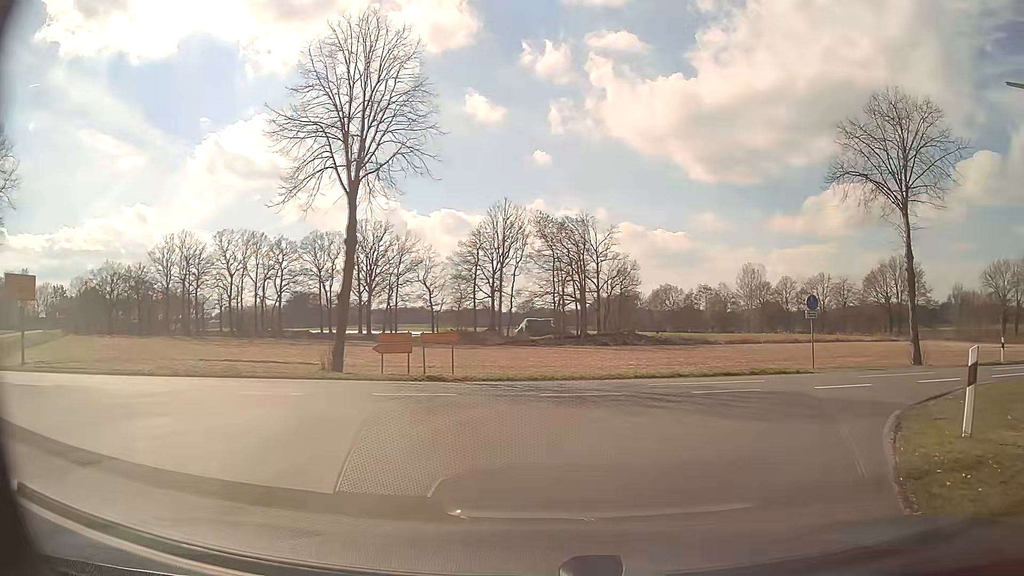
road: residential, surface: asphalt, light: Day
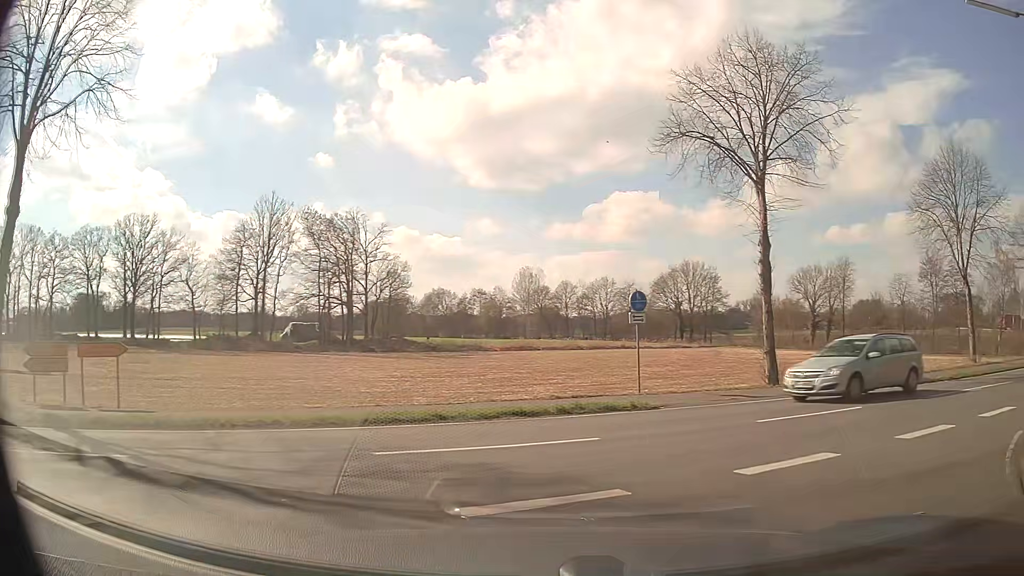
(+1.1, +8.2) m; +17°
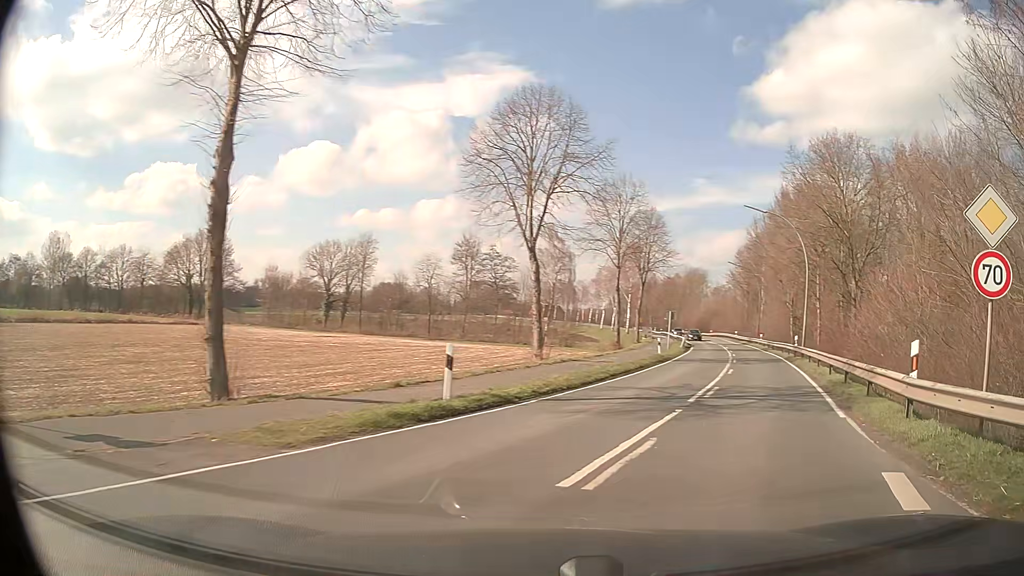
(+3.9, +9.9) m; +42°
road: secondary
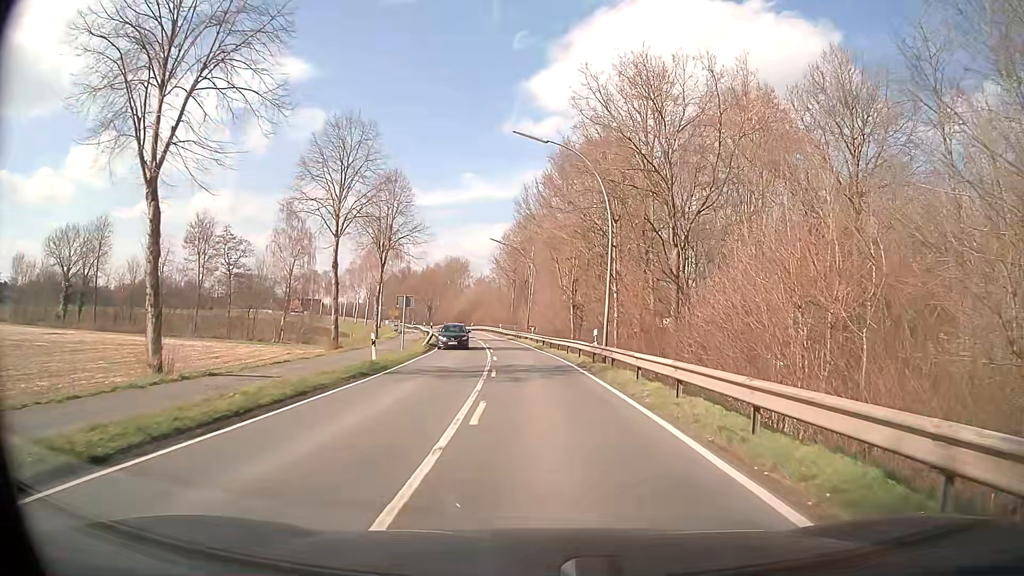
(+3.6, +14.2) m; +19°
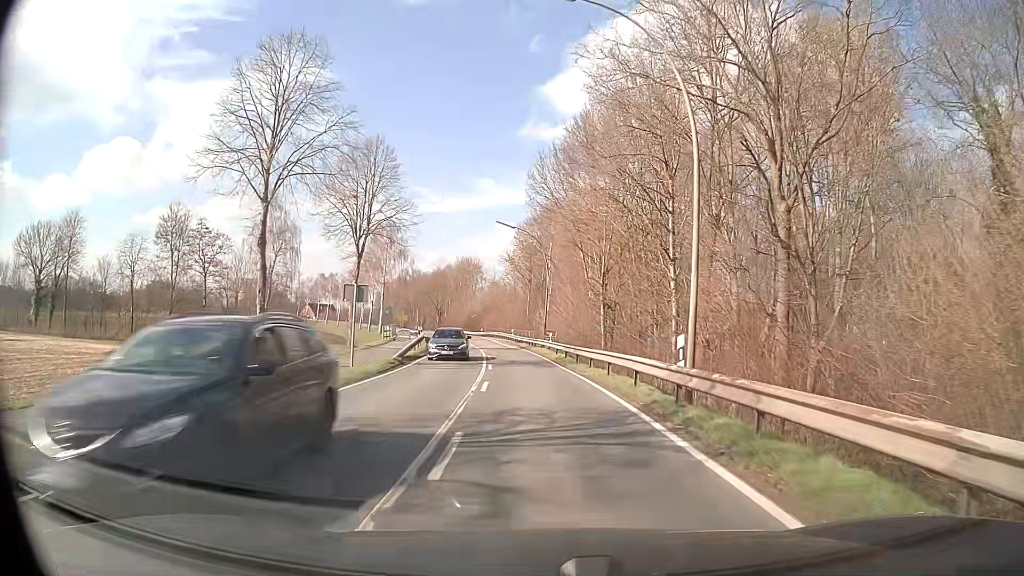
(-0.1, +12.8) m; -1°
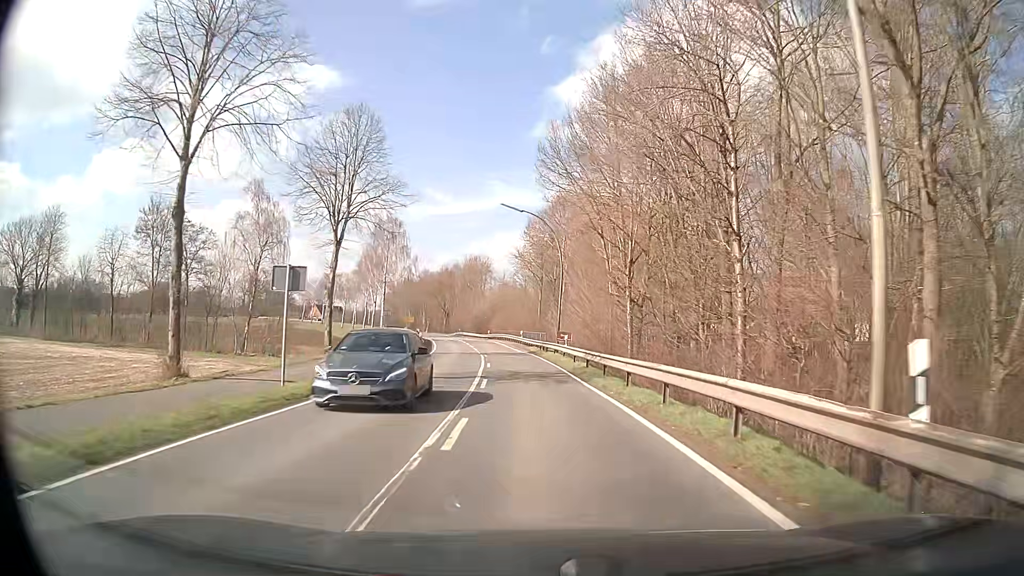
(-0.1, +7.6) m; -1°
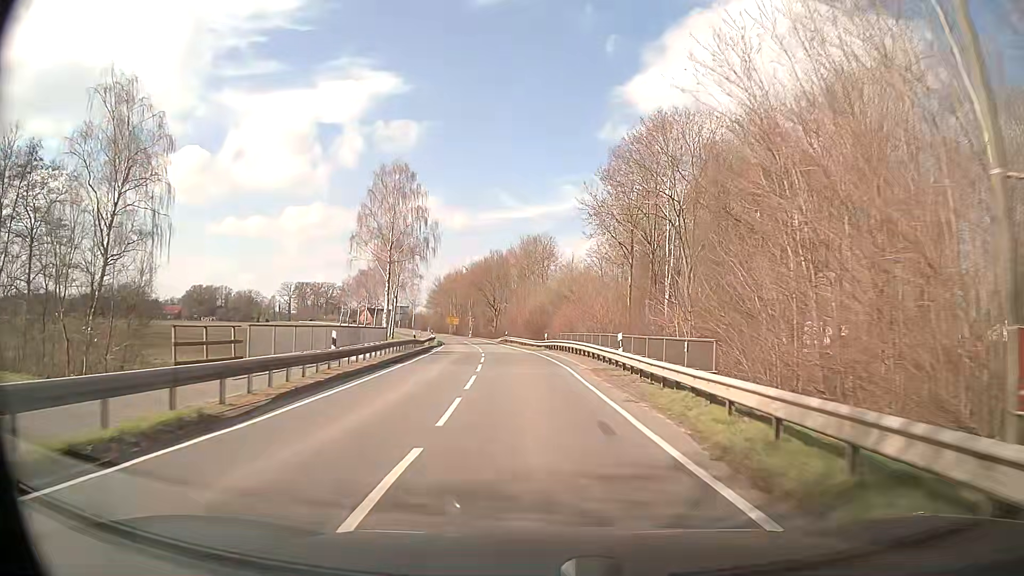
(-2.1, +37.4) m; -6°
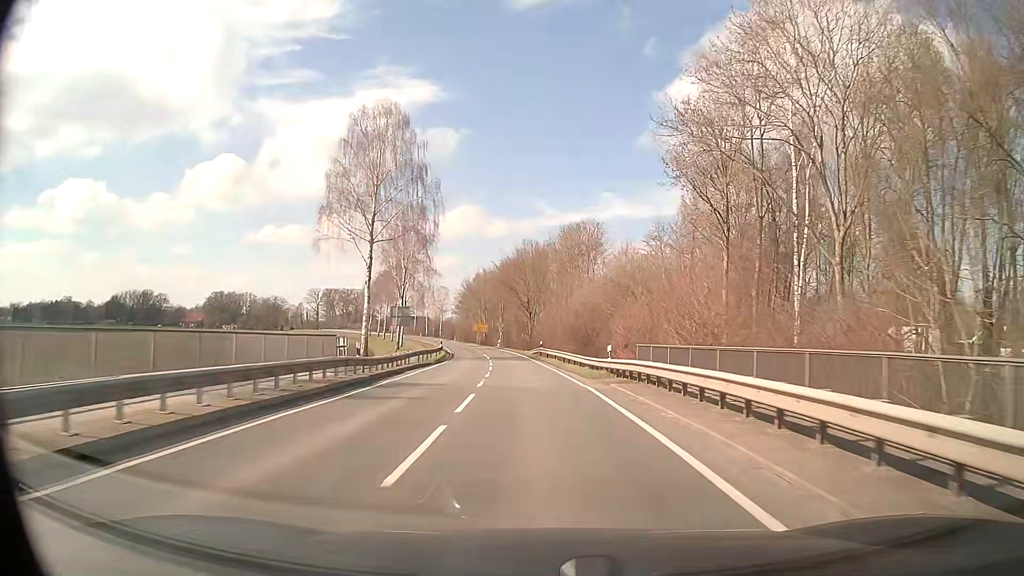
(-0.7, +21.7) m; -4°
(0, +10) (0, +20) (-1, +30) (-2, +40) (-3, +50) (-4, +60) (-5, +70) (-7, +80) (-9, +89) (-11, +99) m
